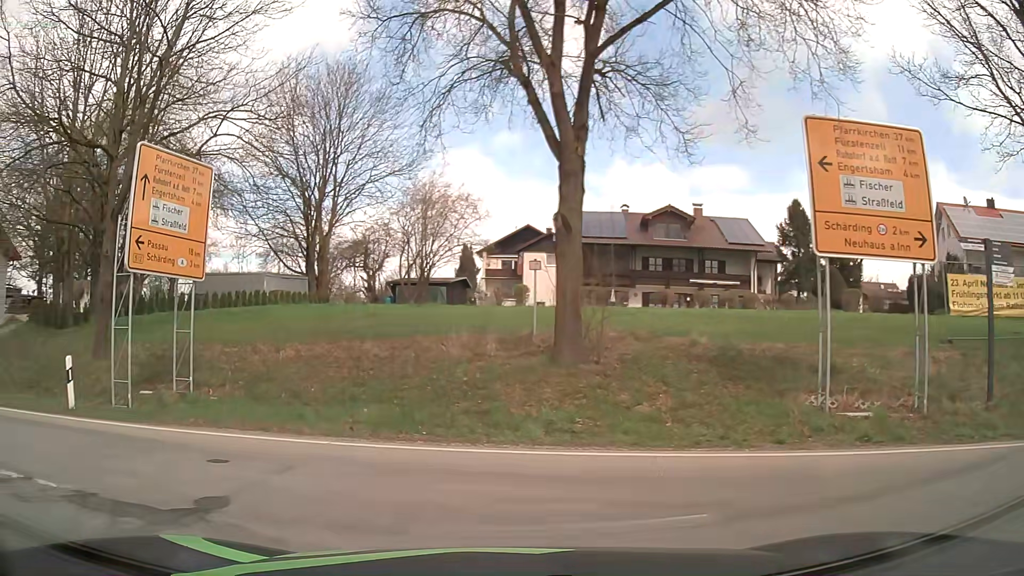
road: primary_link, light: Day
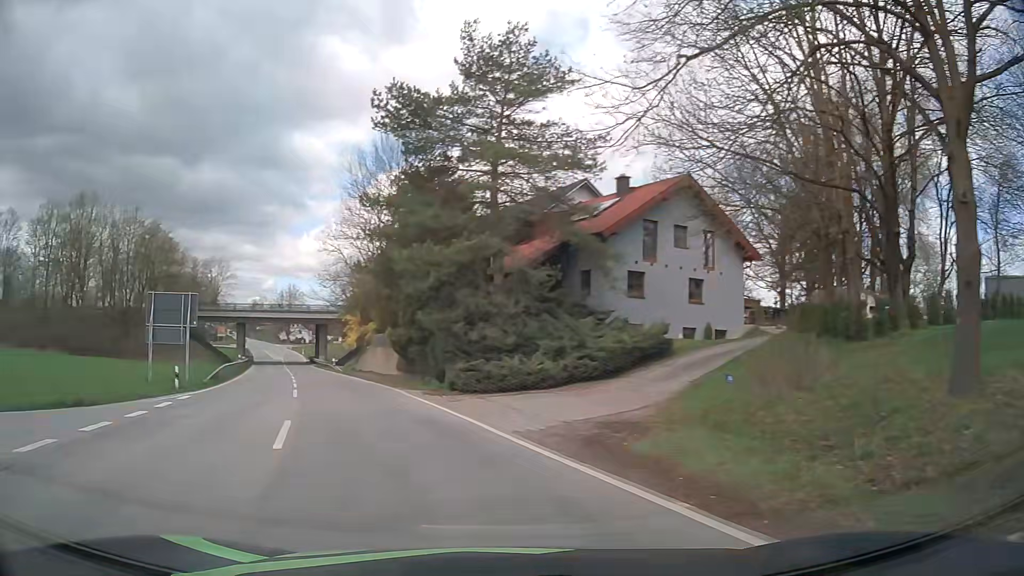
(-5.3, +7.9) m; -64°
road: secondary
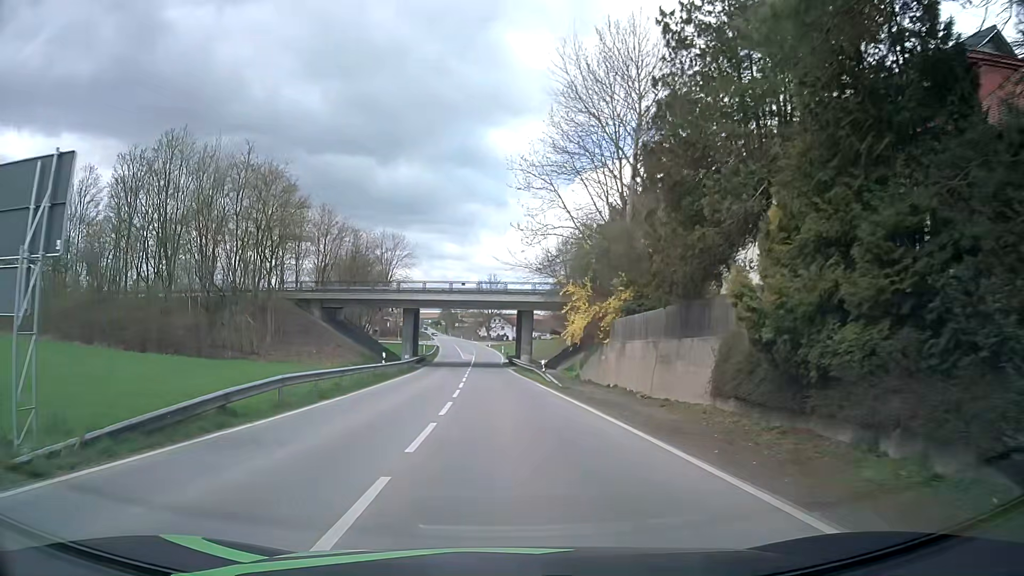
(-5.6, +24.2) m; -17°
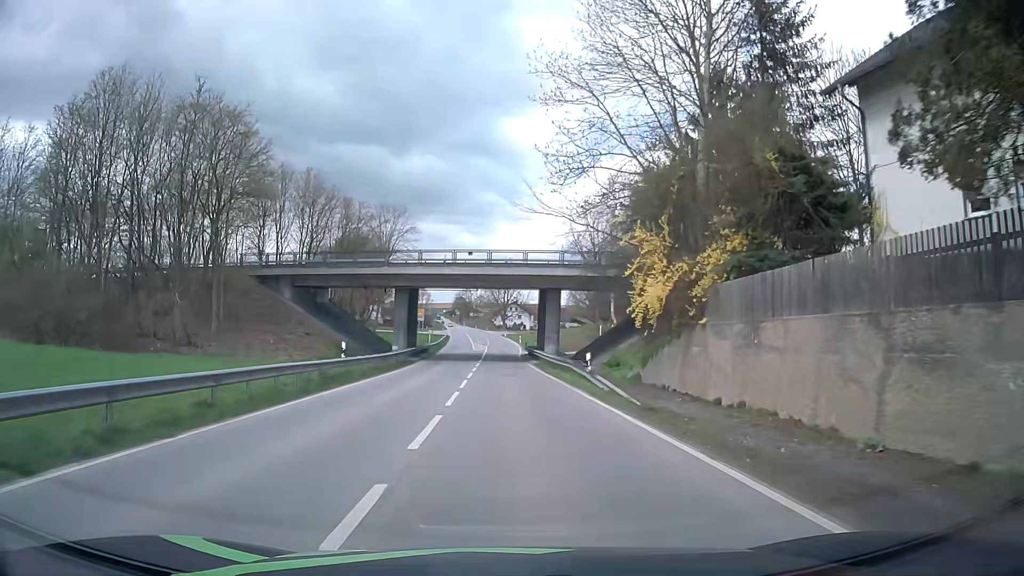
(-0.1, +13.1) m; -1°
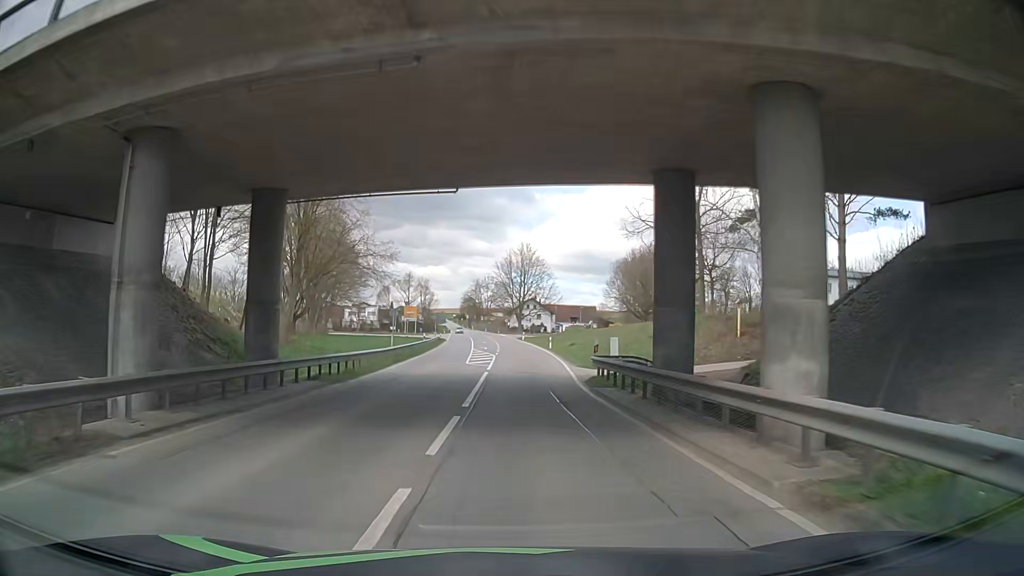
(-0.7, +37.1) m; -1°
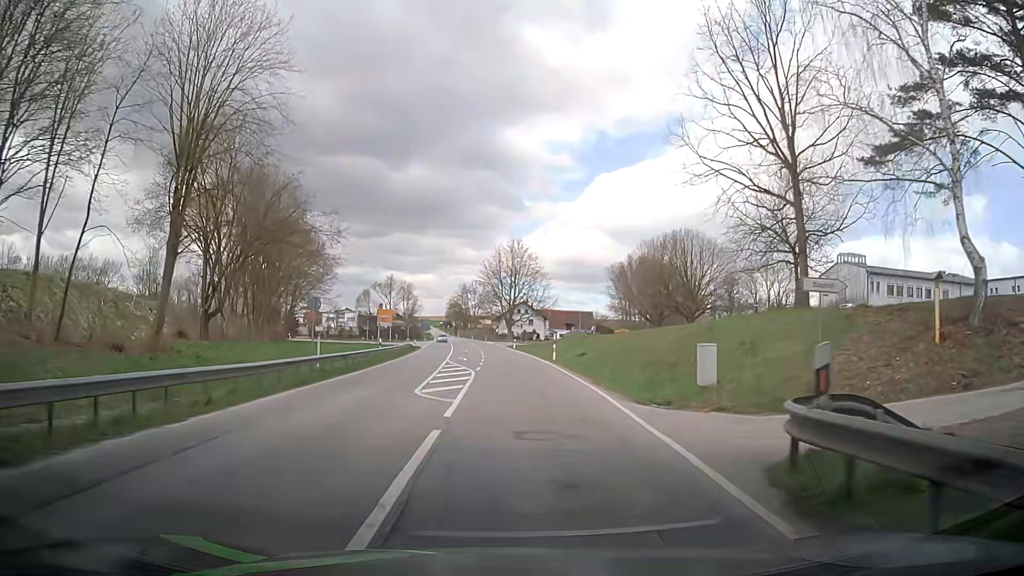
(+0.1, +16.3) m; +2°
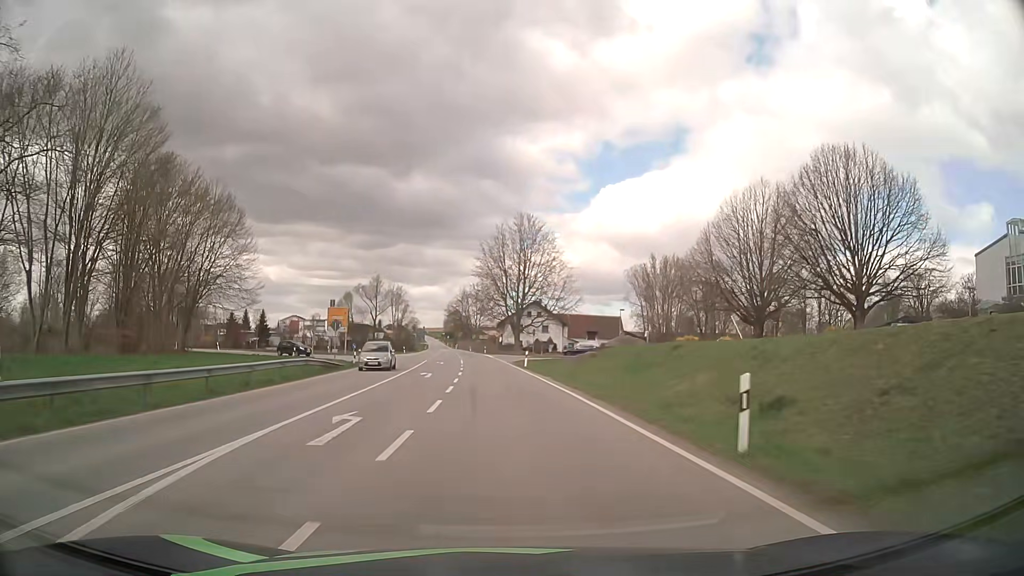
(-0.5, +34.3) m; -2°
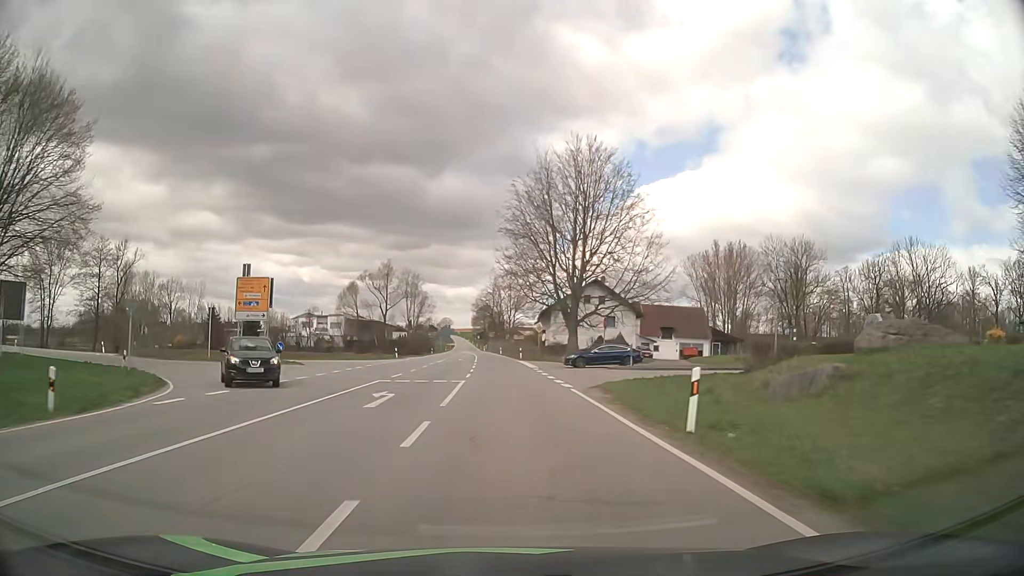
(-0.9, +35.8) m; -3°
(0, +10) (0, +20) (0, +30) (-1, +40) (-1, +50) (-1, +60) (-2, +70) (-3, +80) (-3, +90) (-4, +100) m
